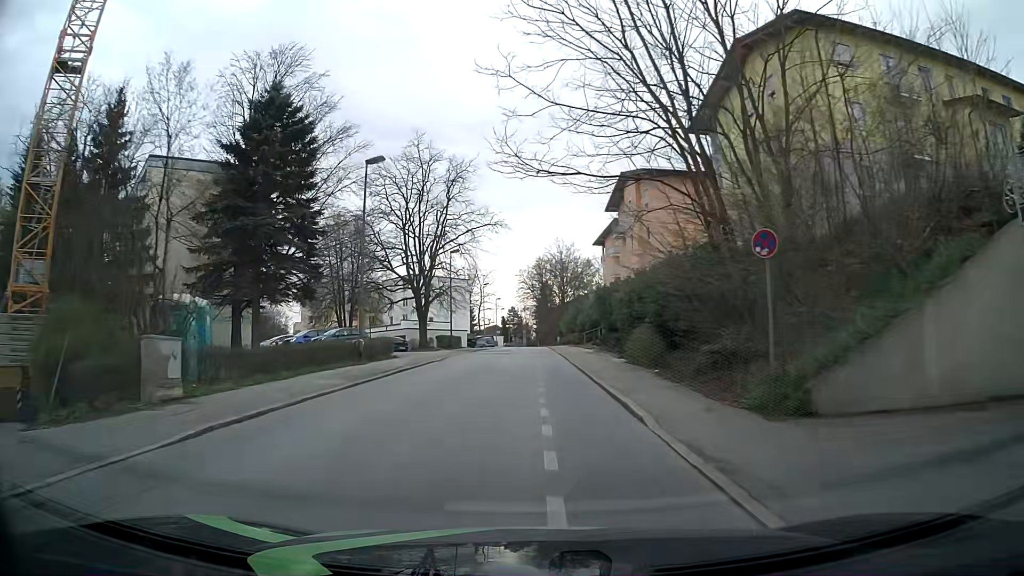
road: residential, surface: asphalt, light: Day
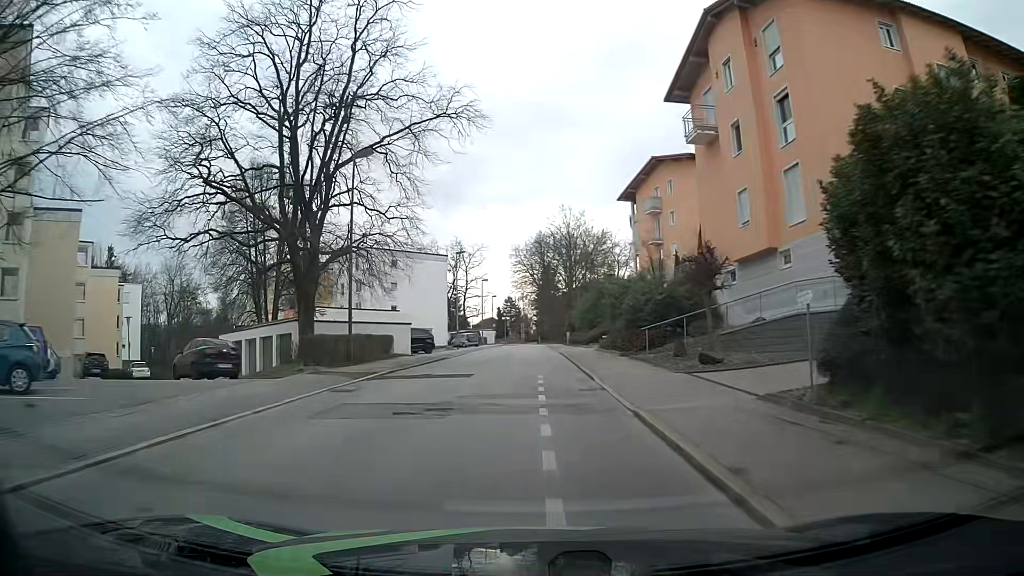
(0.0, +30.1) m; 0°
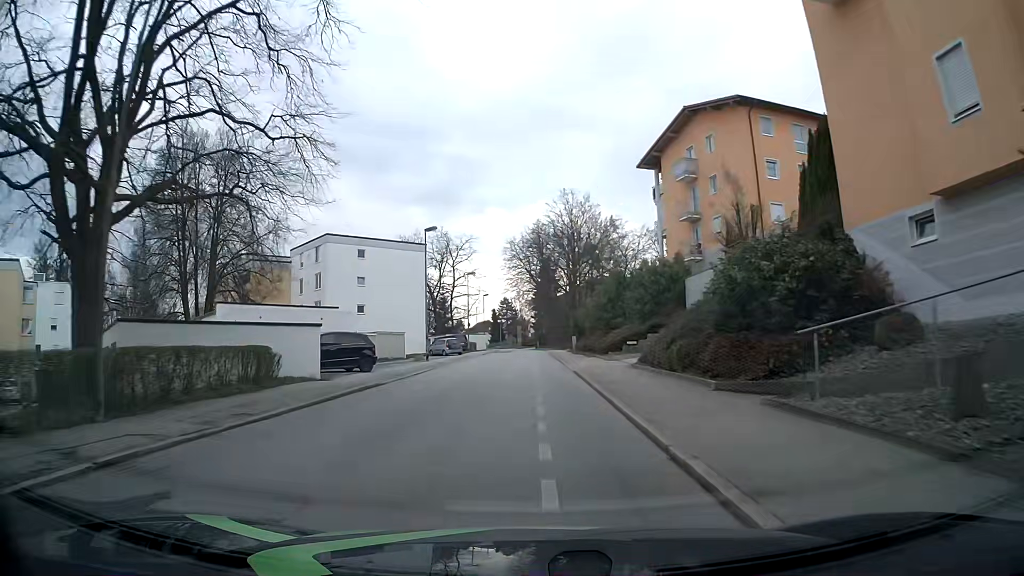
(0.0, +15.1) m; 0°
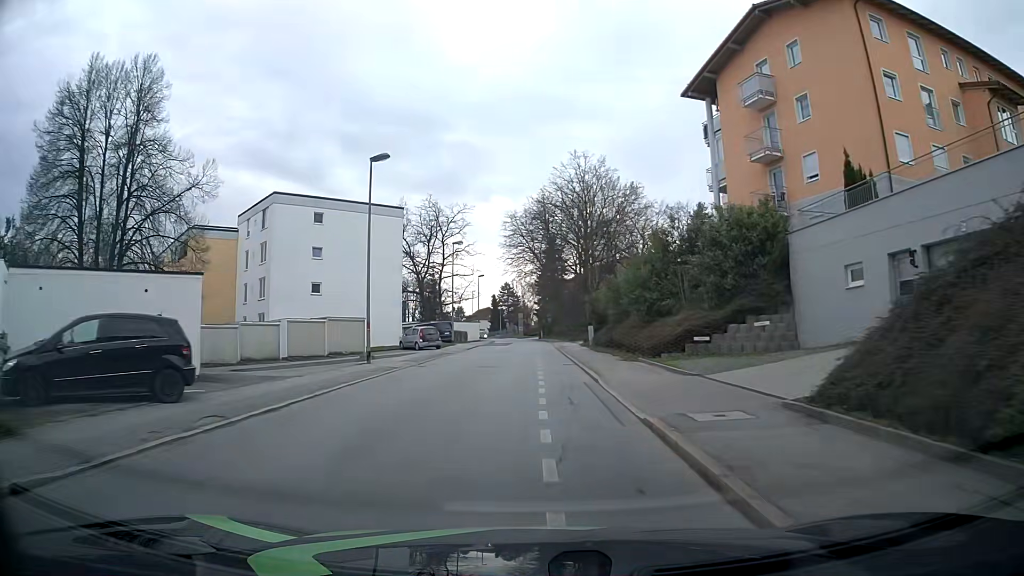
(-0.1, +15.3) m; 0°
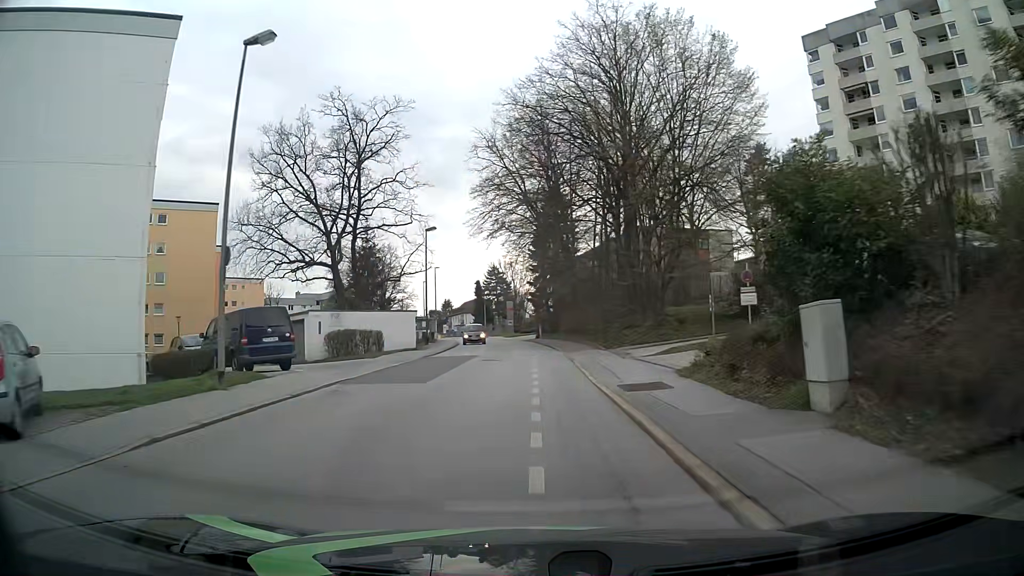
(-0.2, +38.4) m; 0°
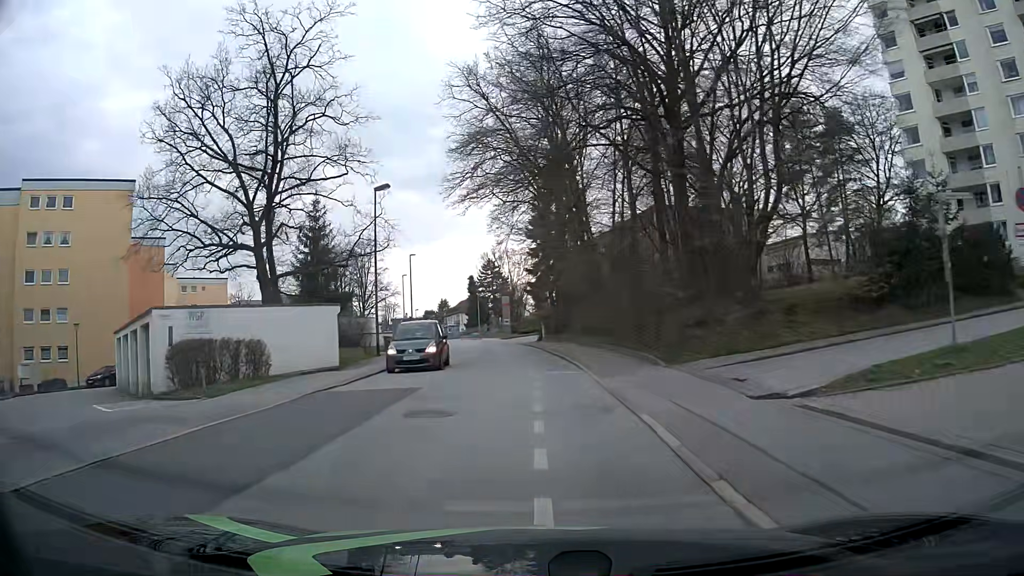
(0.0, +15.2) m; 0°
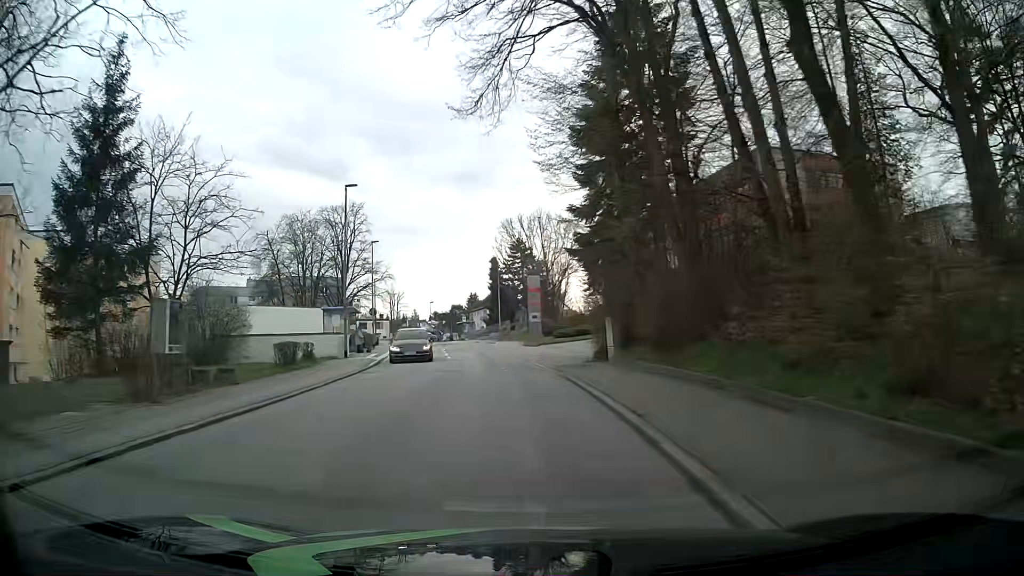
(-0.5, +30.0) m; -5°
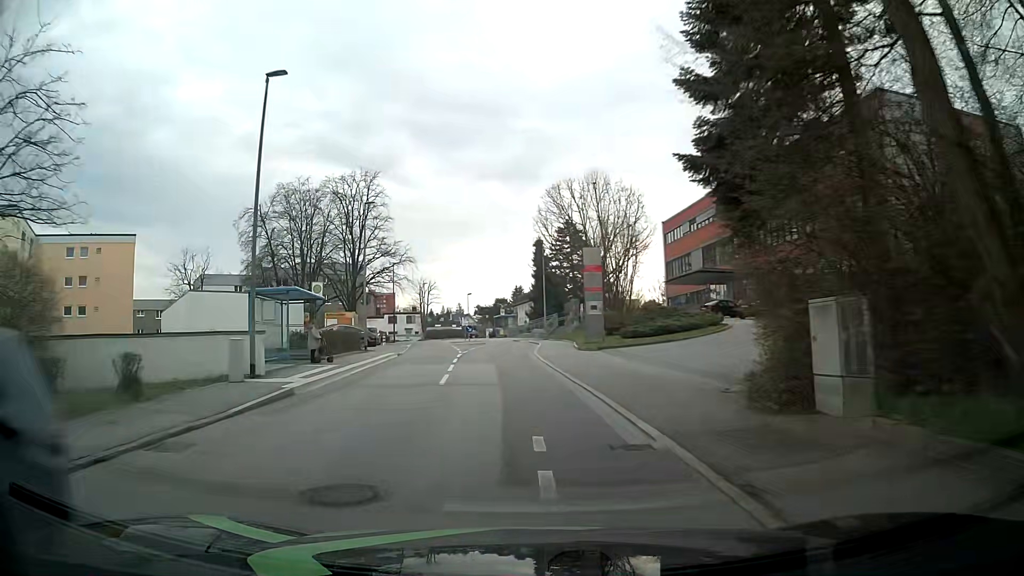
(0.0, +14.8) m; -2°
